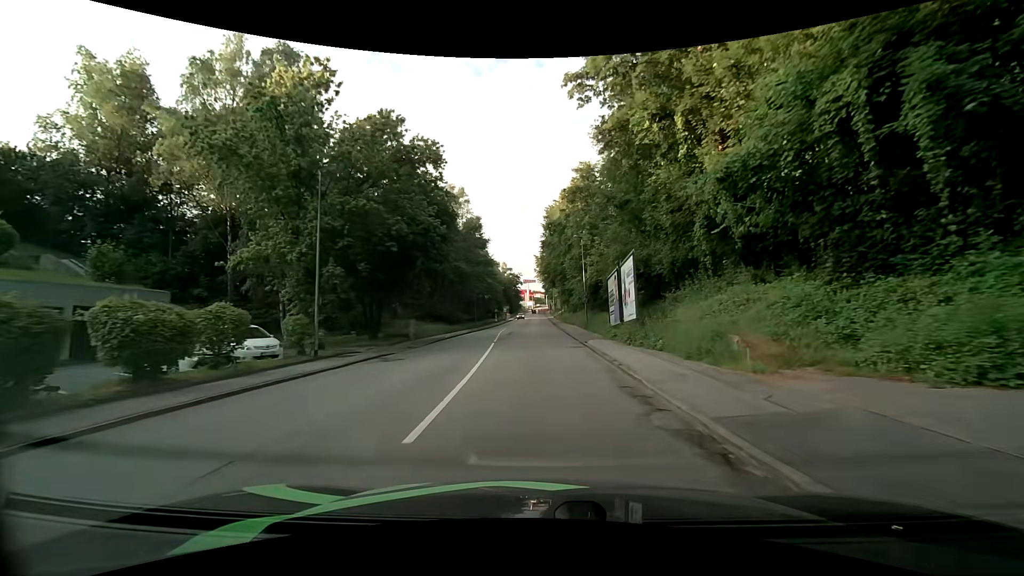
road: tertiary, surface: asphalt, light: Day
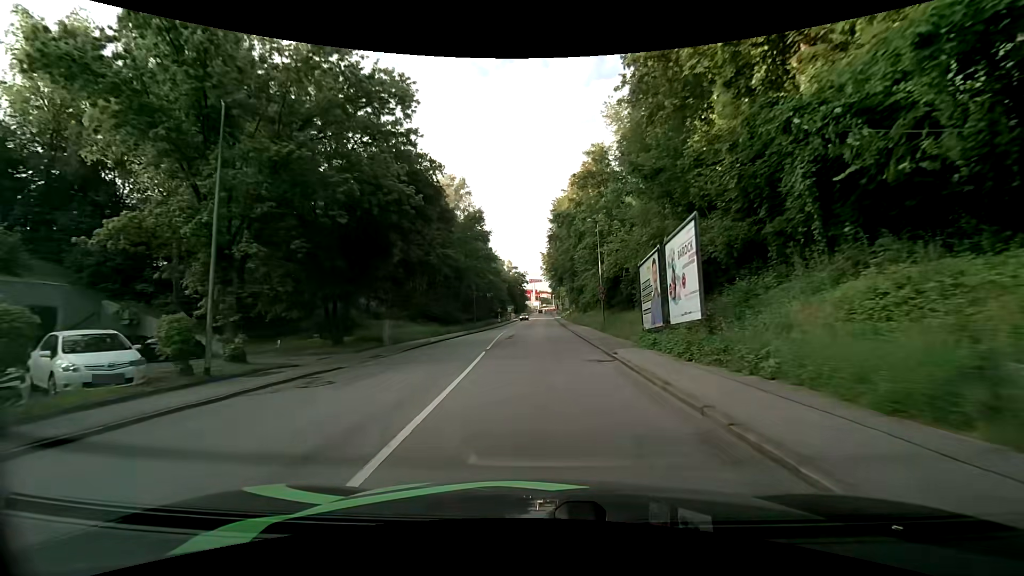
(0.0, +7.2) m; -1°
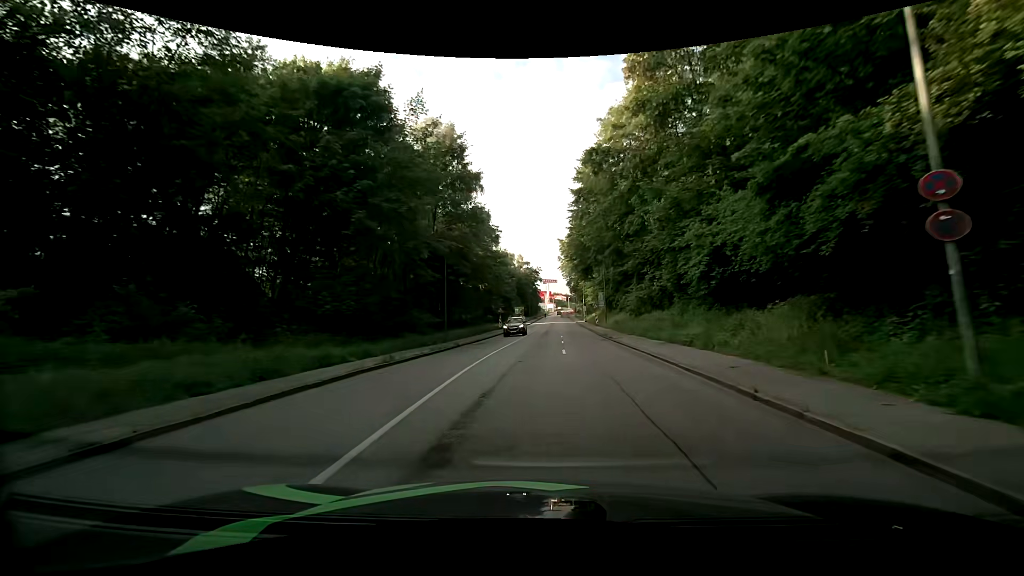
(-0.6, +29.0) m; -1°
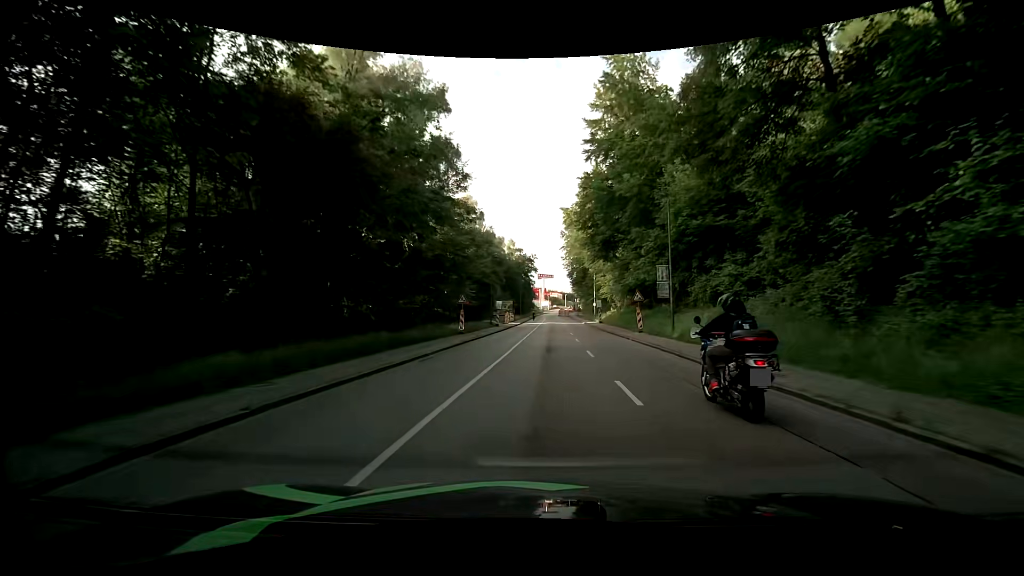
(-0.4, +29.7) m; 0°
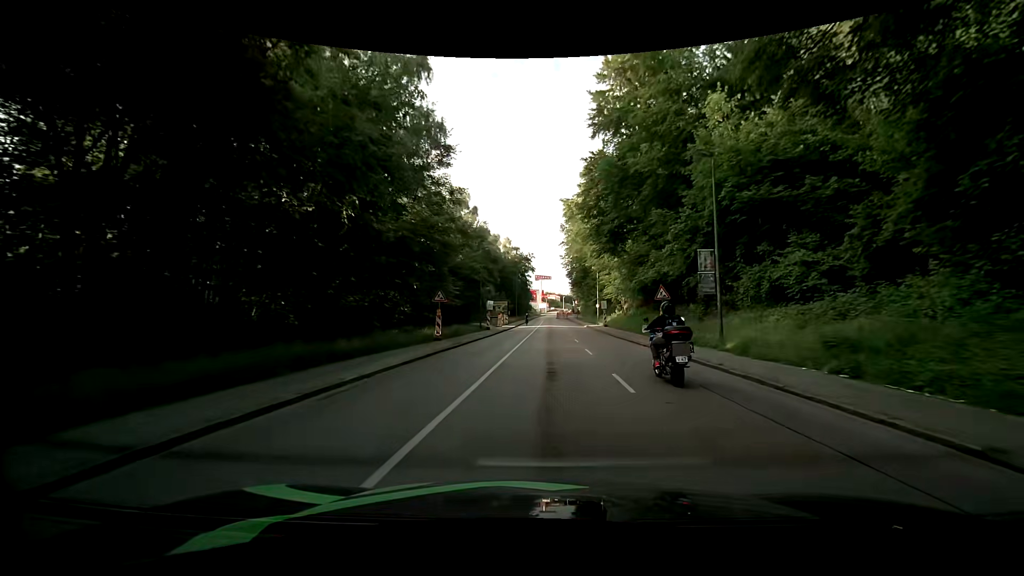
(0.0, +7.5) m; -1°
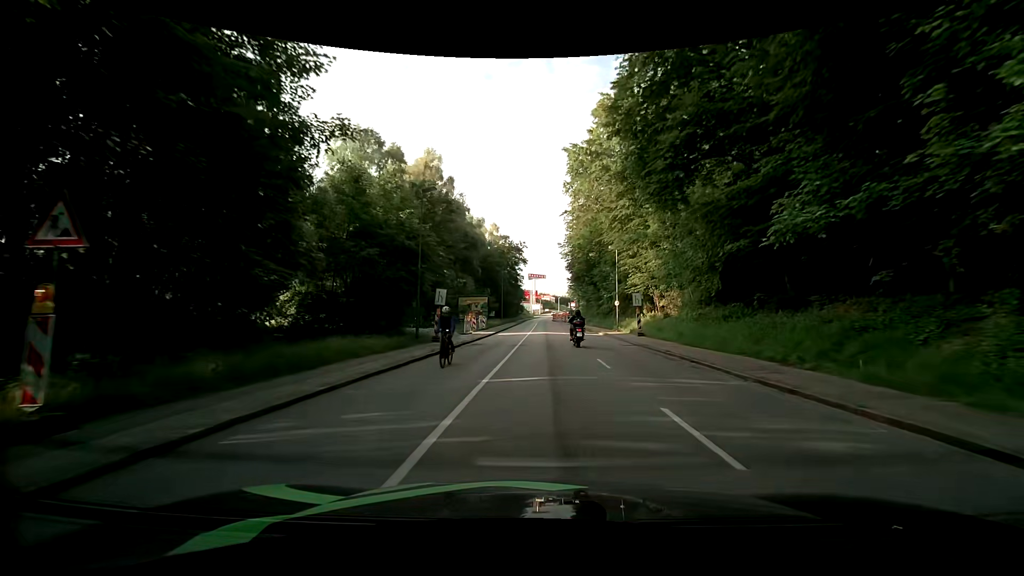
(+0.6, +22.7) m; +2°
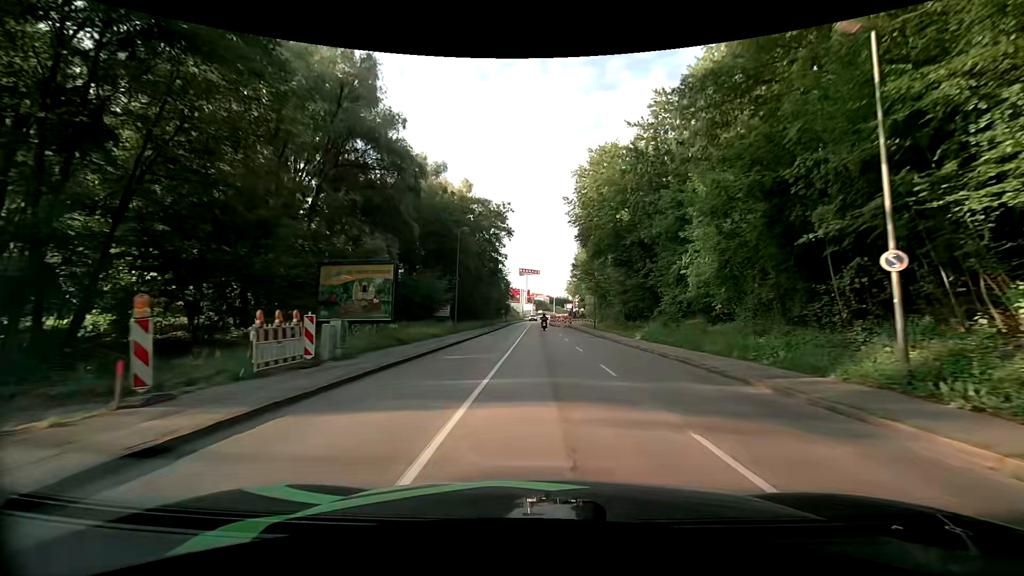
(+0.2, +37.5) m; +1°
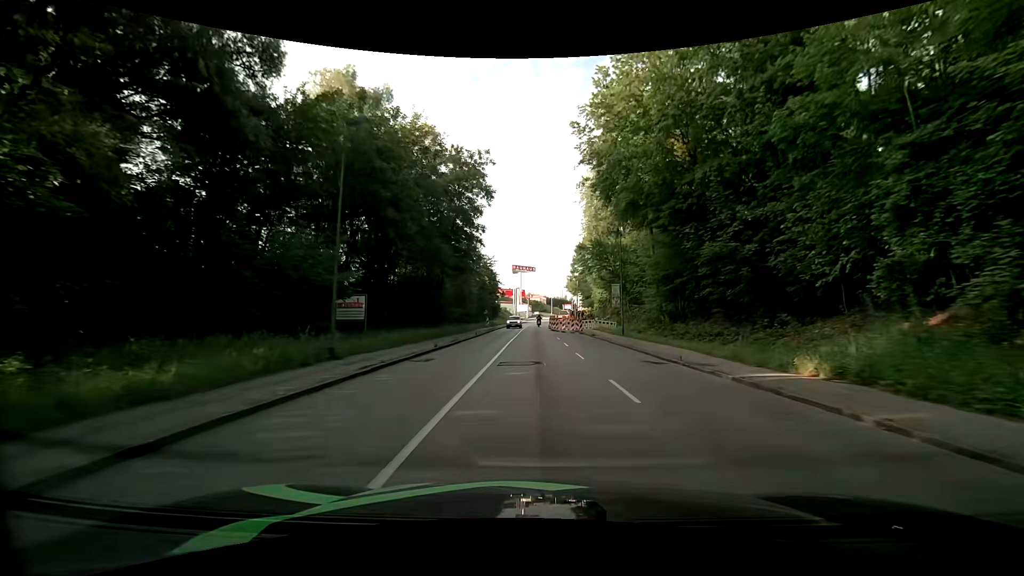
(+0.1, +22.2) m; 0°
(0, +10) (0, +20) (0, +30) (0, +40) (0, +50) (0, +60) (0, +70) (0, +80) (0, +90) (+1, +100) m
